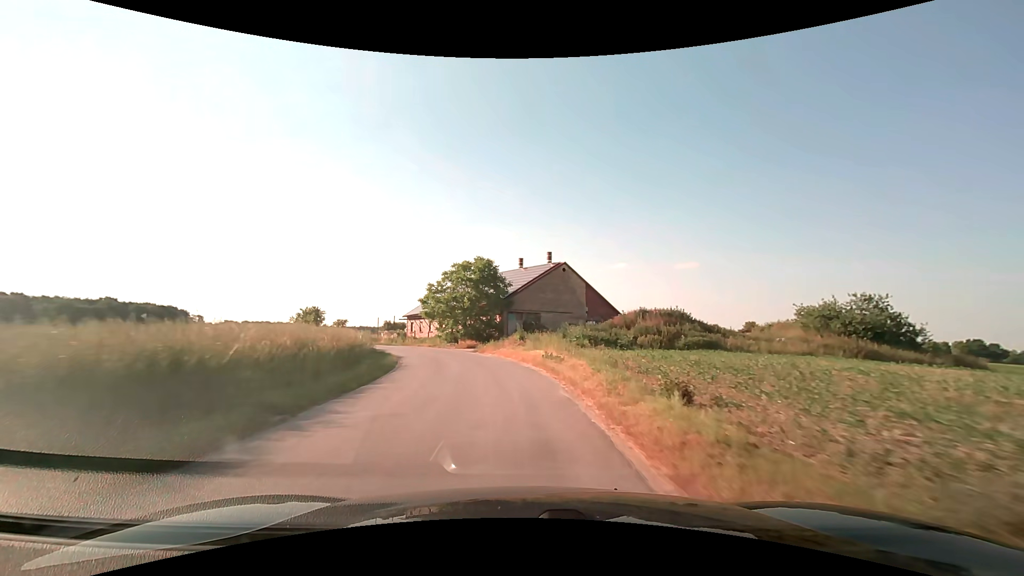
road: unclassified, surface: asphalt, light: Day
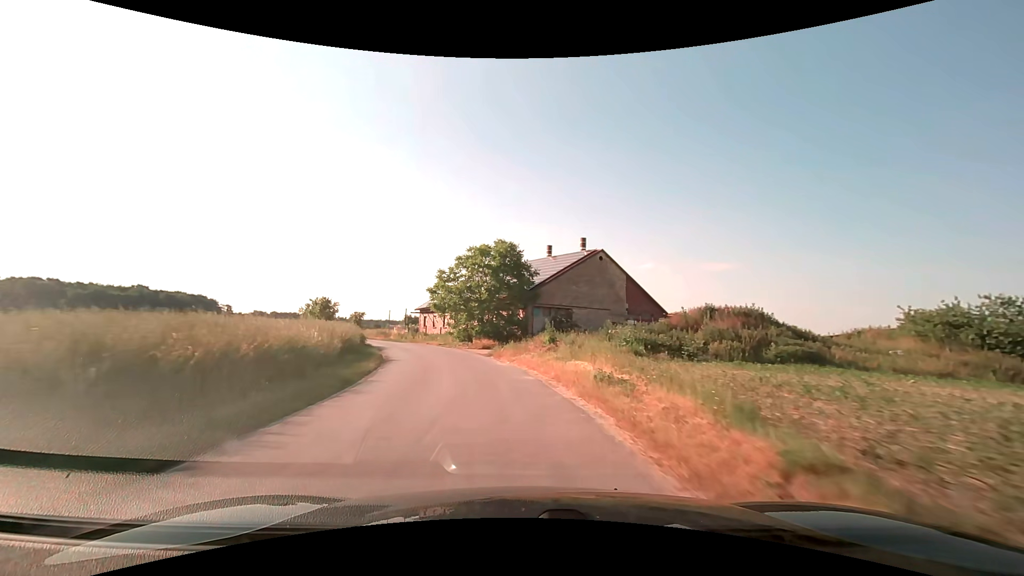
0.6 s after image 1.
(-0.2, +8.1) m; -3°
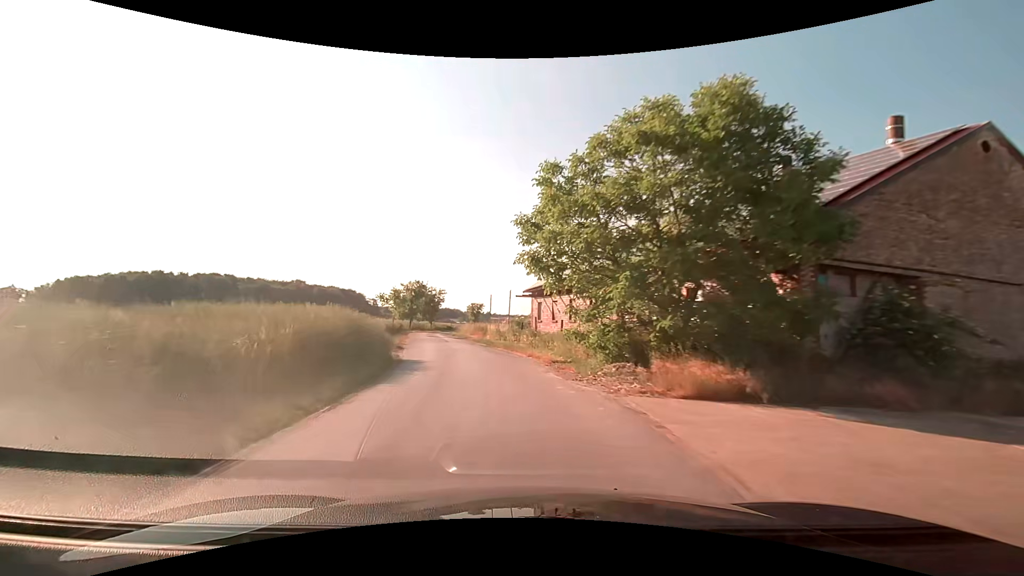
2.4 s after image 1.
(-2.9, +25.1) m; -15°
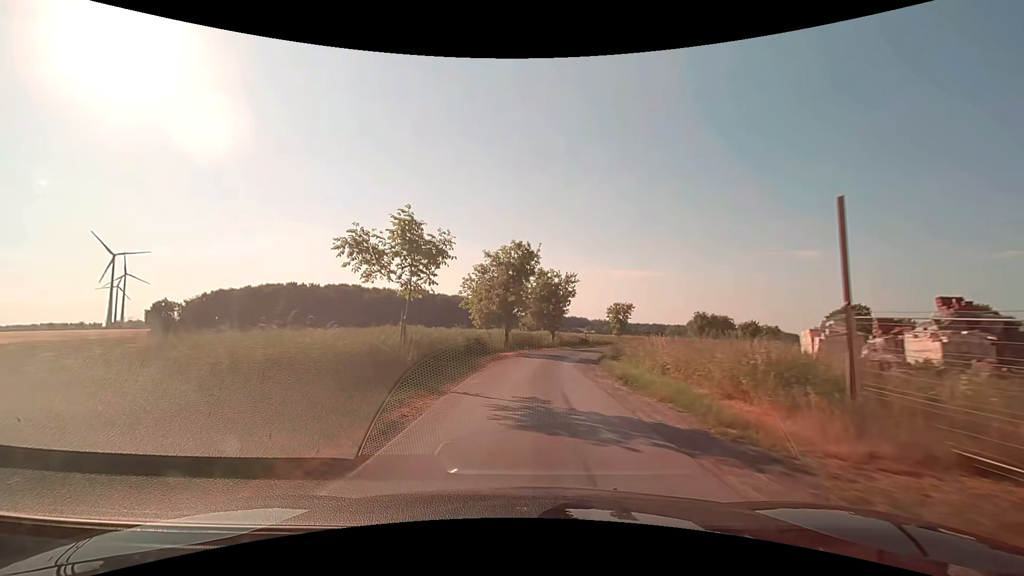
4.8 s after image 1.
(-5.9, +35.2) m; -15°
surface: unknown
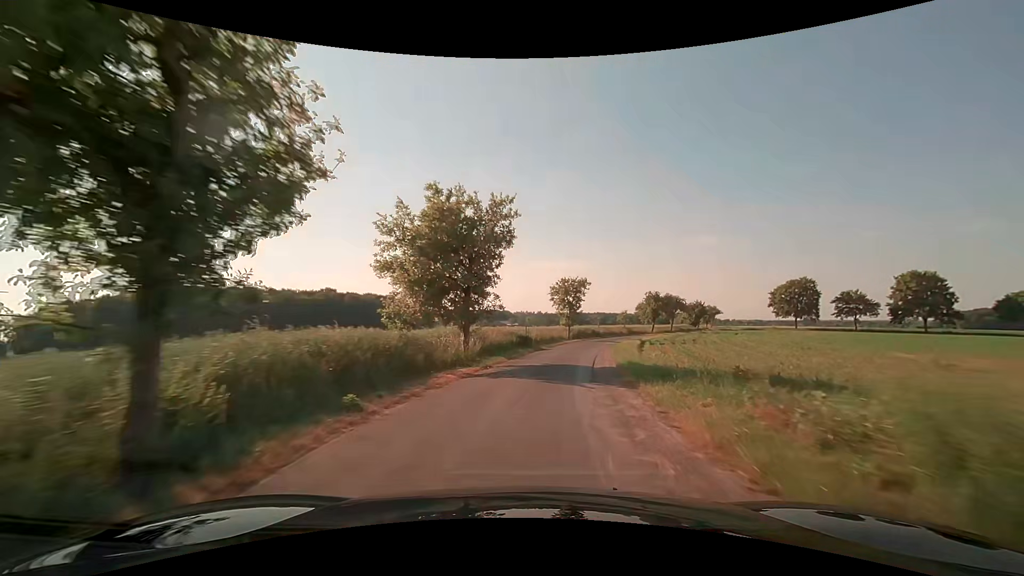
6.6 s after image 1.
(+1.6, +25.2) m; +9°
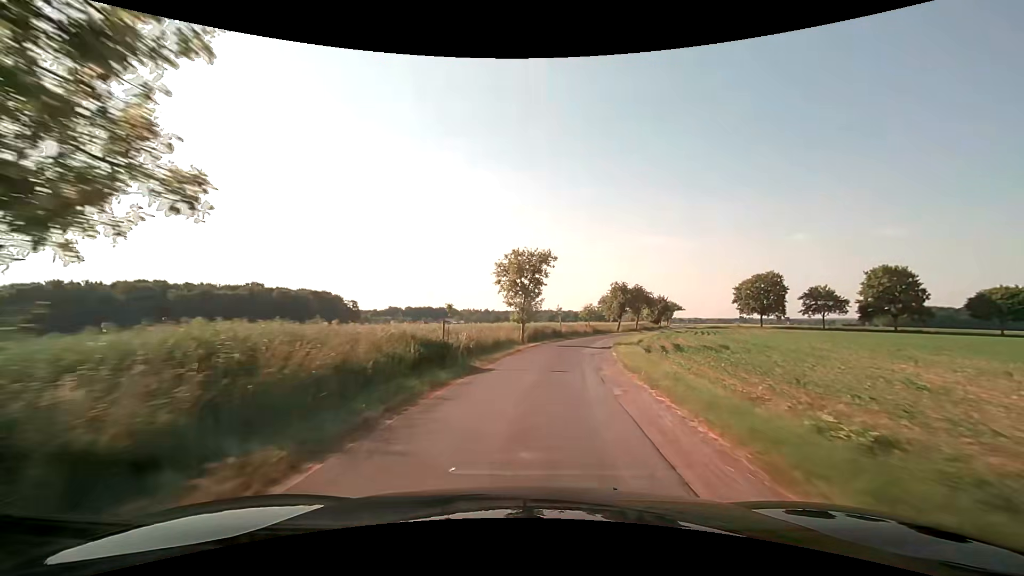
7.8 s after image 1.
(+0.9, +17.2) m; +6°
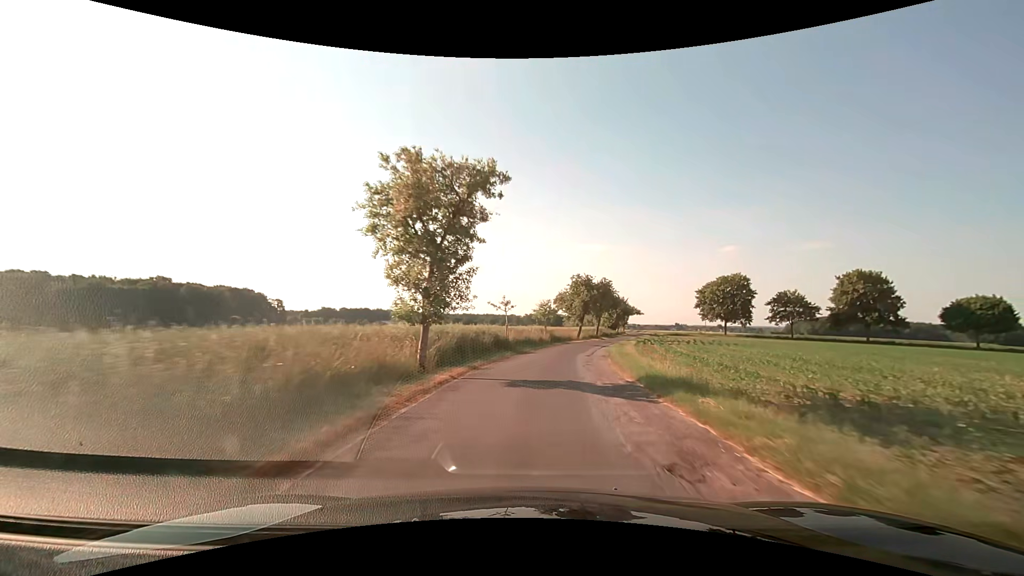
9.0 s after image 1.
(+1.0, +18.5) m; +7°
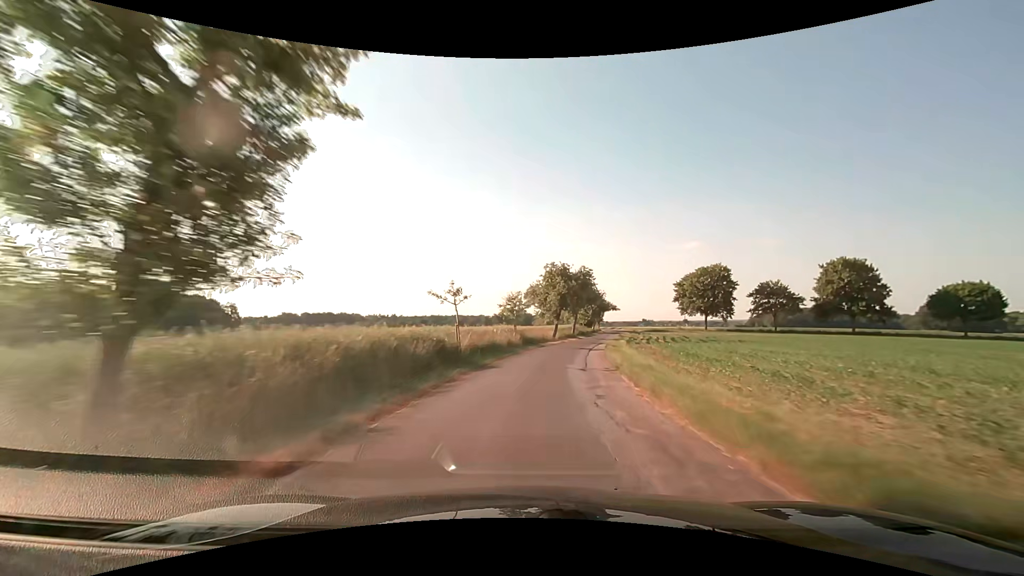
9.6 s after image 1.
(+0.3, +9.7) m; +4°
(0, +10) (+1, +20) (+2, +30) (+4, +40) (+6, +50) (+8, +59) (+10, +69) (+12, +79) (+15, +89) (+17, +98) m
